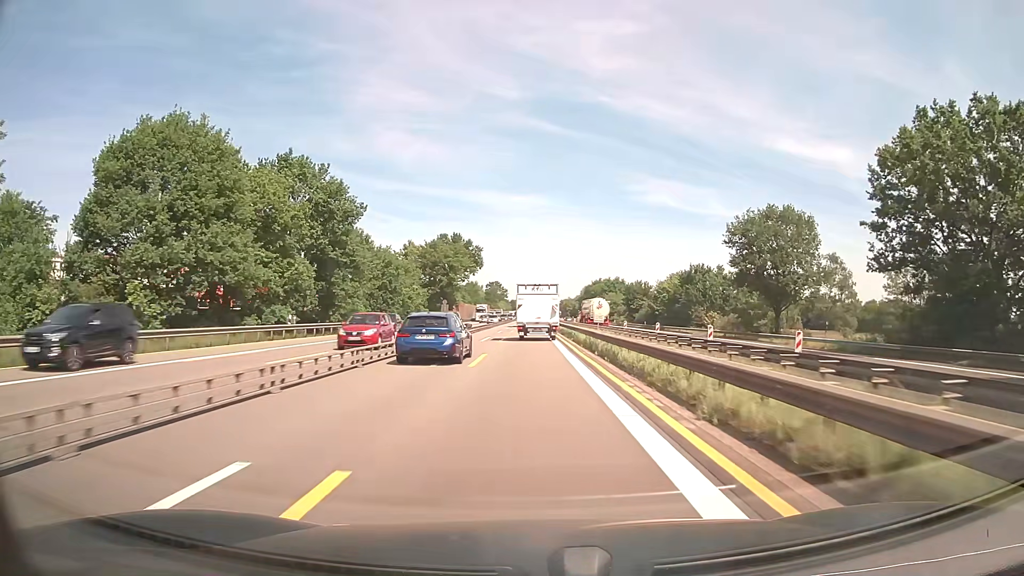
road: motorway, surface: asphalt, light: Day
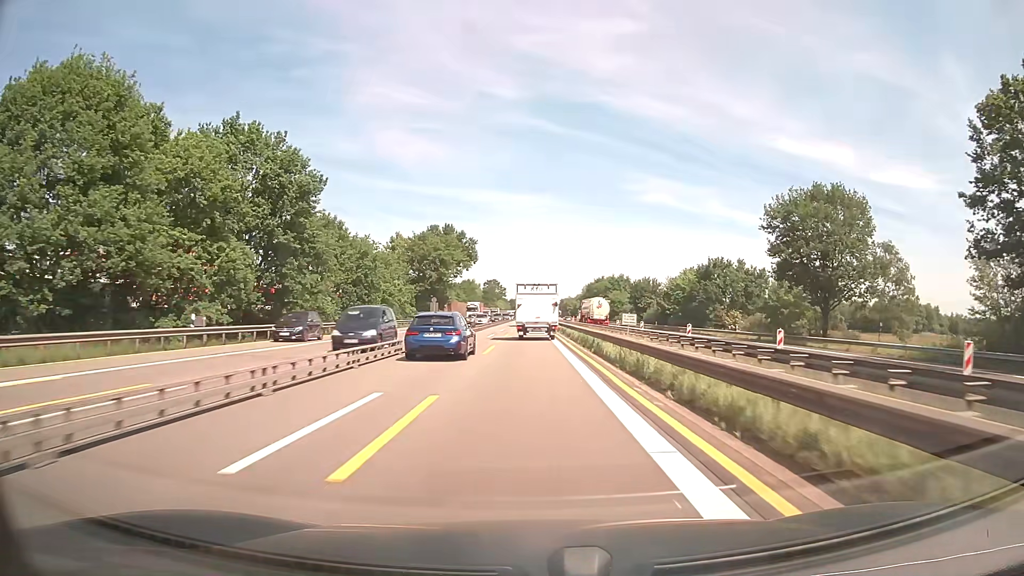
(0.0, +12.5) m; 0°
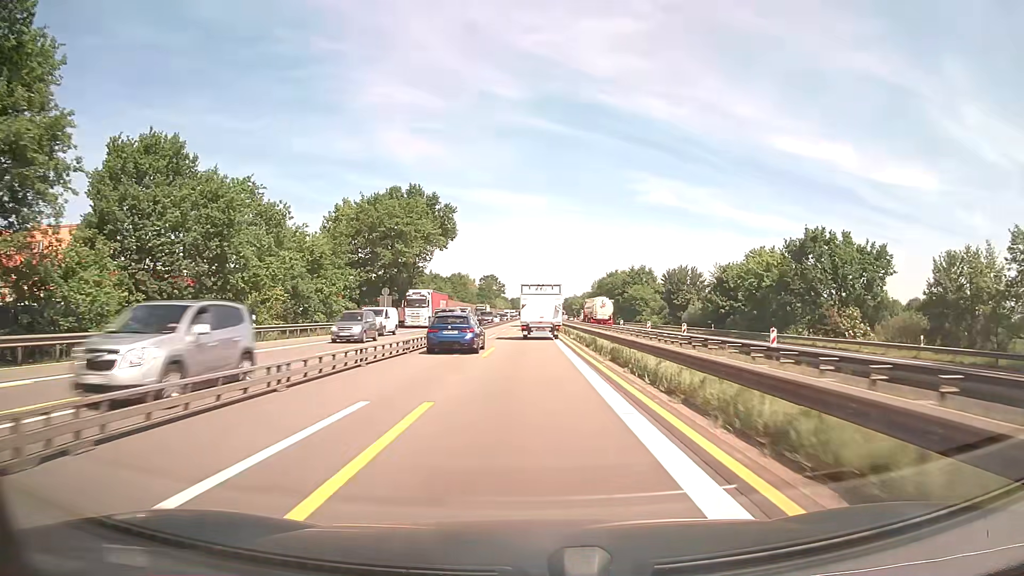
(+0.1, +37.5) m; 0°
